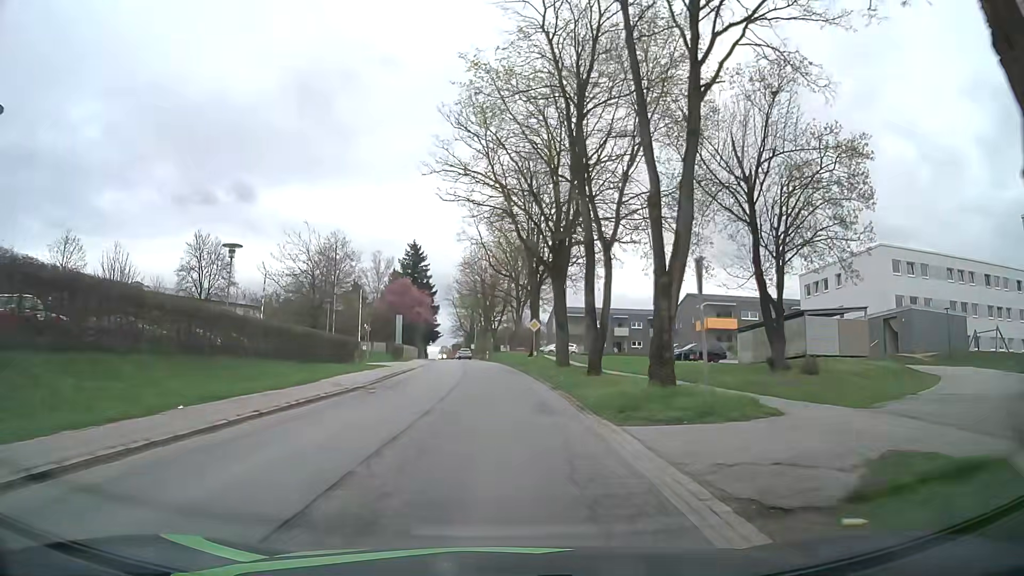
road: secondary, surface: asphalt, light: Day
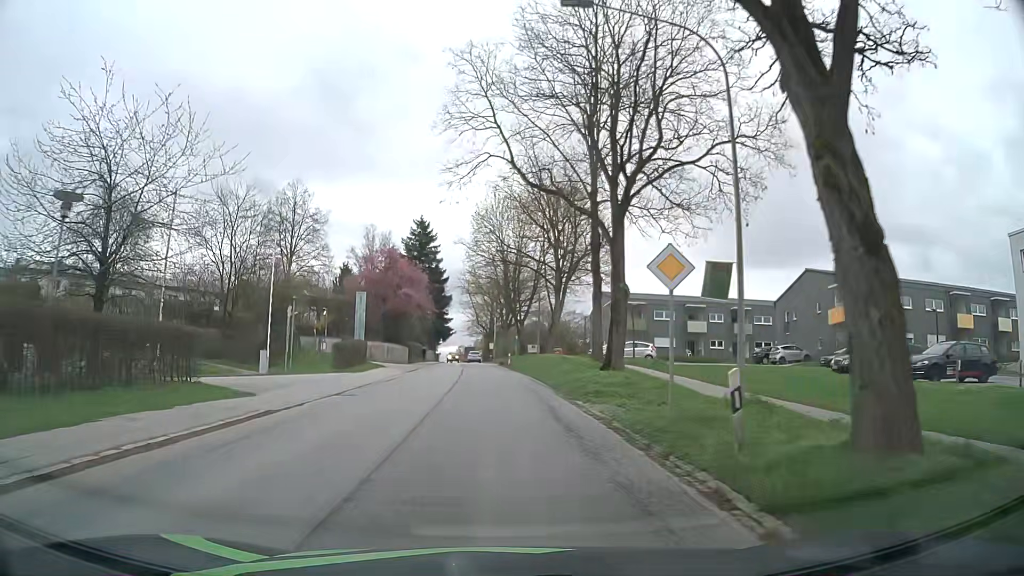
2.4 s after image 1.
(-0.7, +29.6) m; -3°
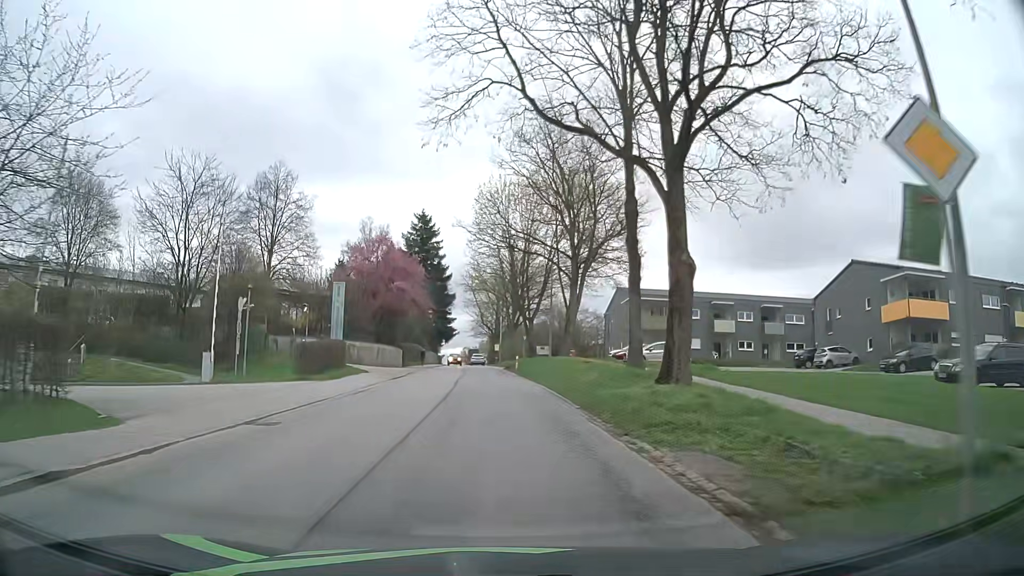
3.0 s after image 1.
(0.0, +7.5) m; 0°
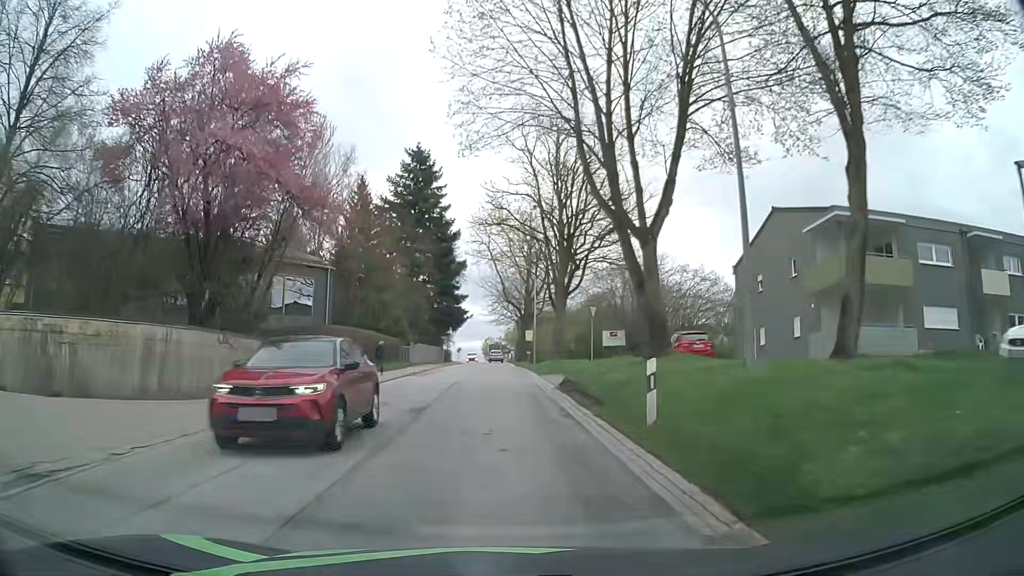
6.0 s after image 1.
(-0.9, +37.8) m; -2°
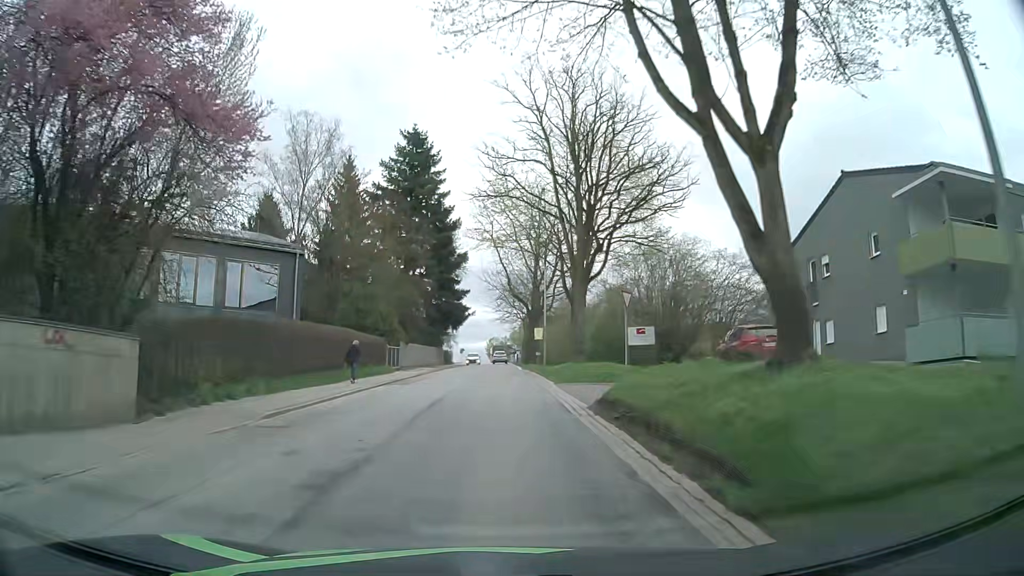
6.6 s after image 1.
(0.0, +7.7) m; -1°
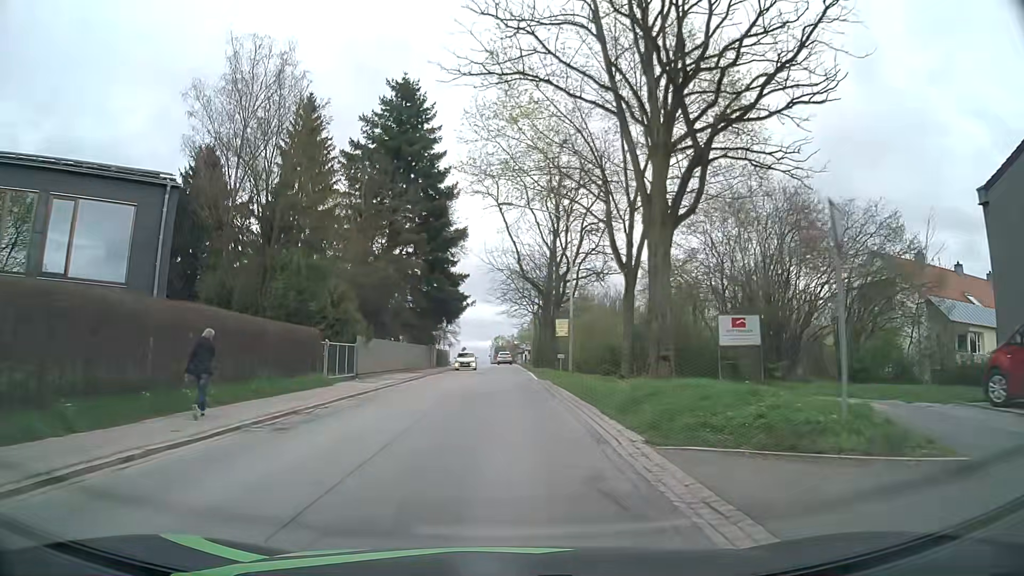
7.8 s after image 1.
(0.0, +15.4) m; 0°
(0, +10) (0, +20) (0, +30) (0, +40) (0, +50) (0, +60) (0, +70) (0, +80) (0, +90) (0, +100) m
